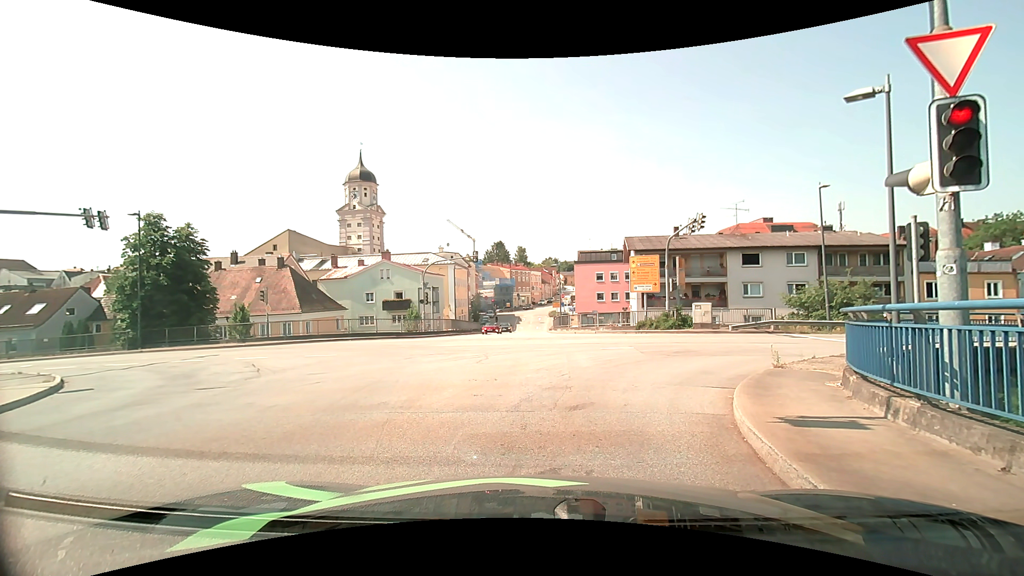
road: secondary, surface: asphalt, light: Day
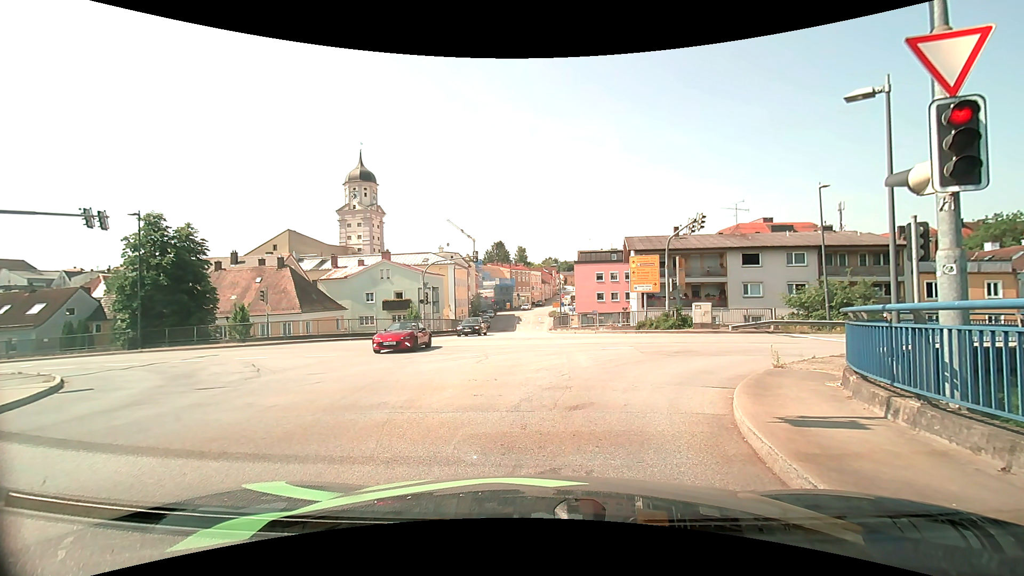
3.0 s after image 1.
(0.0, 0.0) m; 0°
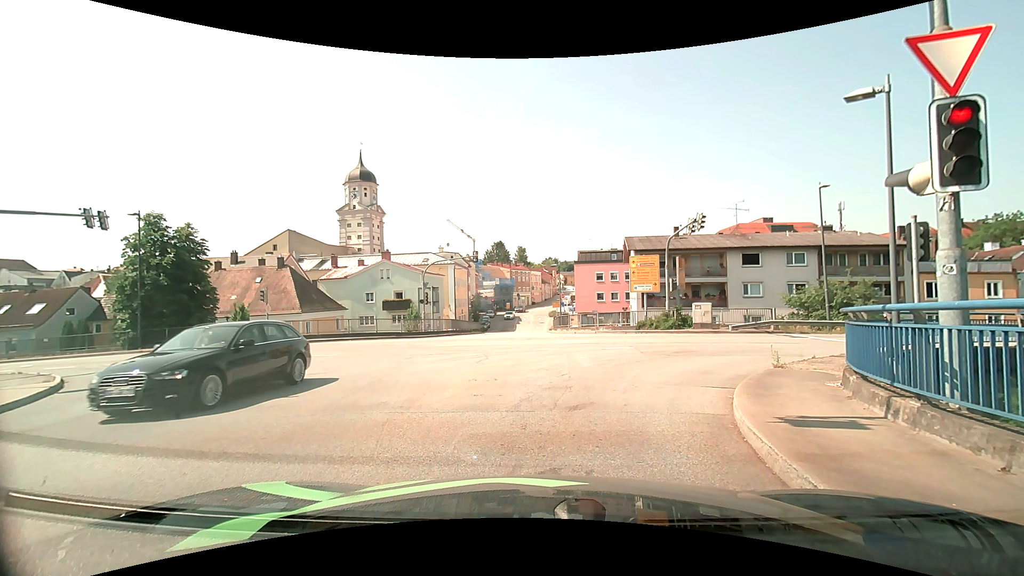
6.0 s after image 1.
(0.0, 0.0) m; 0°
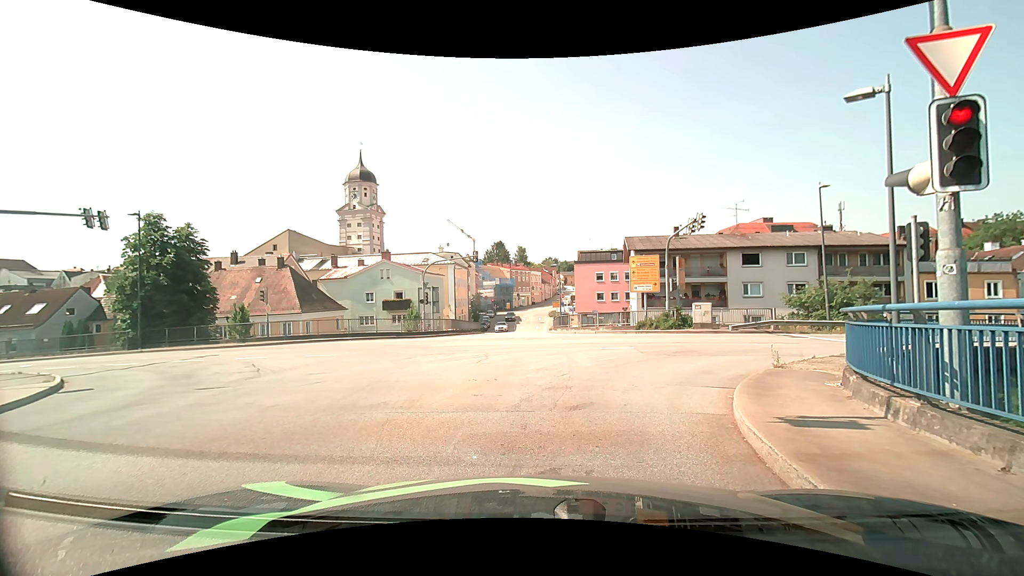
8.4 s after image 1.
(0.0, 0.0) m; 0°
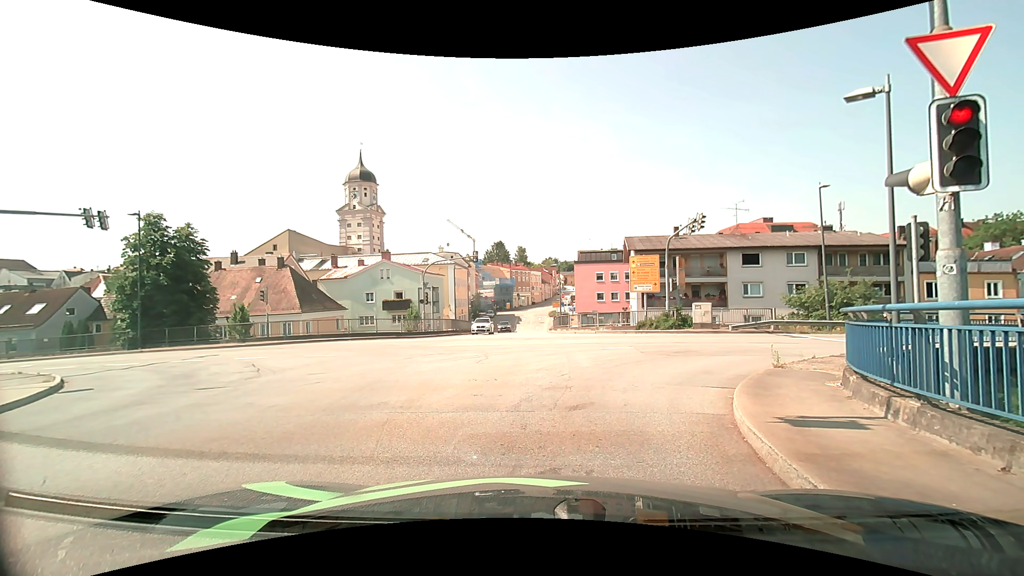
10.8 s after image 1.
(0.0, 0.0) m; 0°
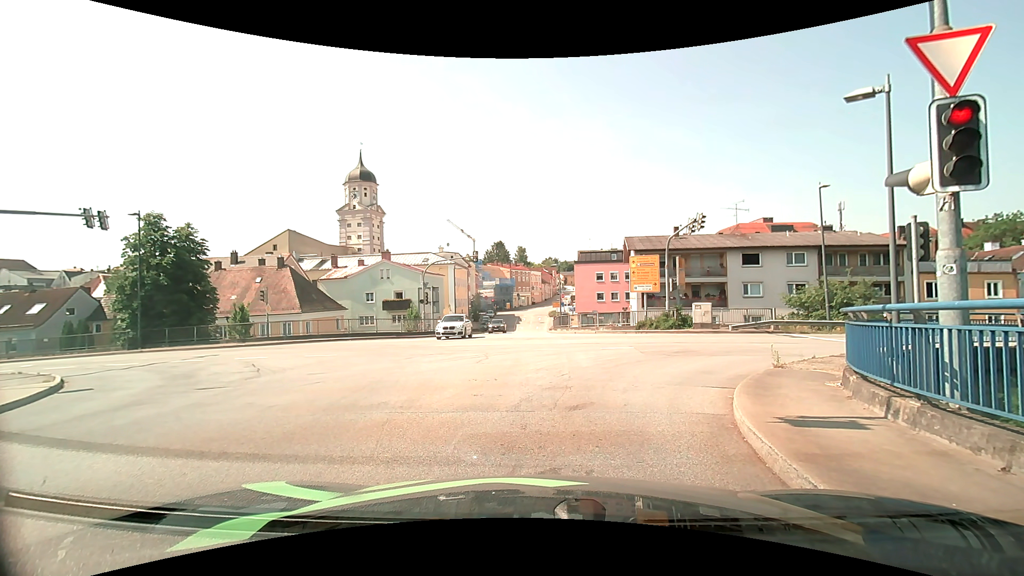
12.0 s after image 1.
(0.0, 0.0) m; 0°
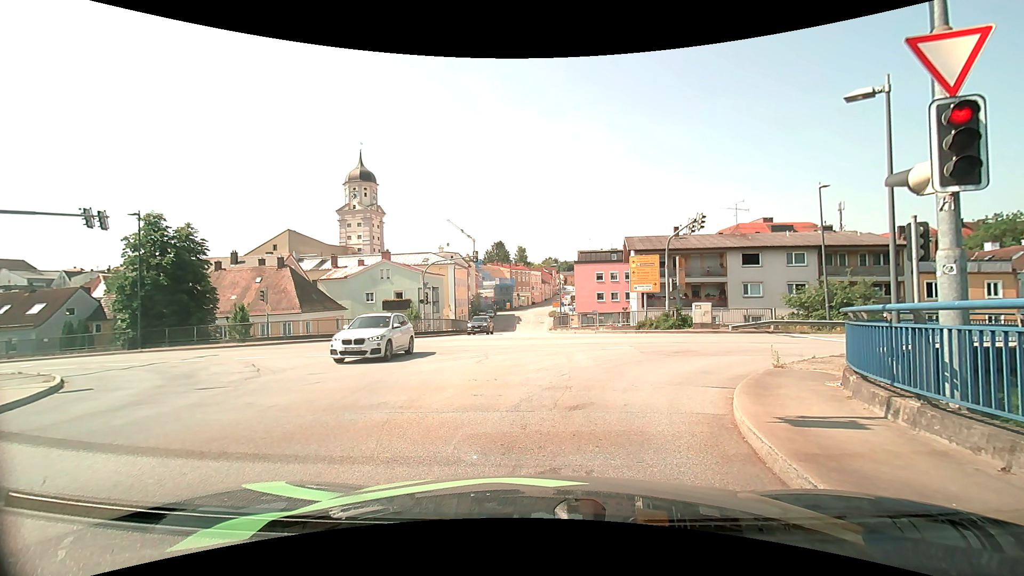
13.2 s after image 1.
(0.0, 0.0) m; 0°
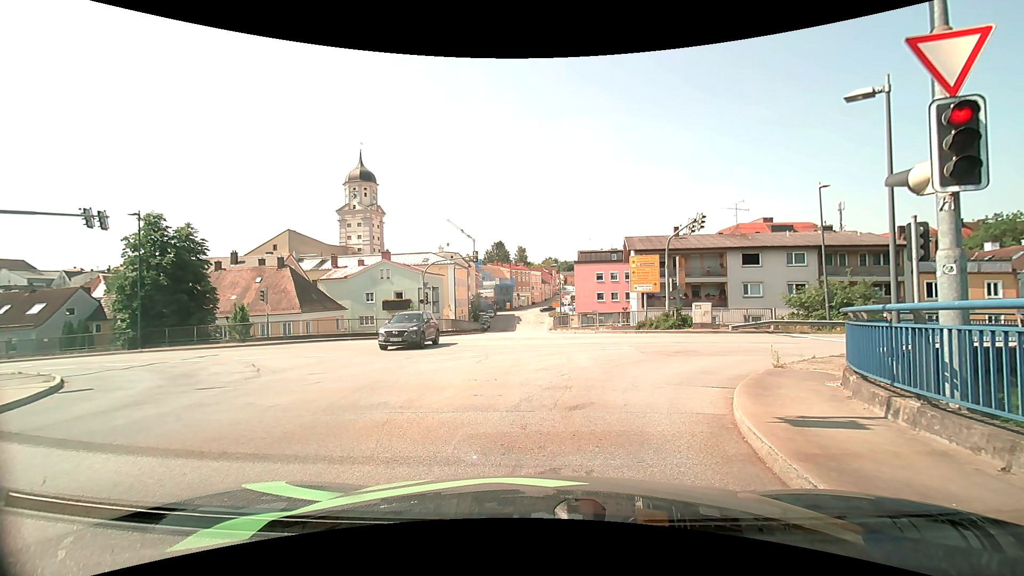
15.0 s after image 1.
(0.0, 0.0) m; 0°
